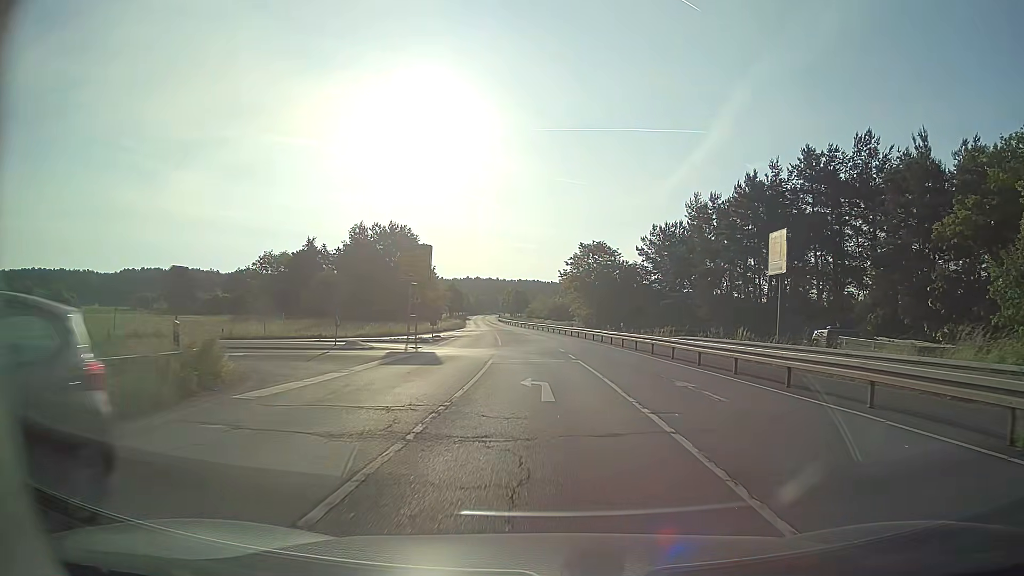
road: secondary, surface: asphalt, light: Day
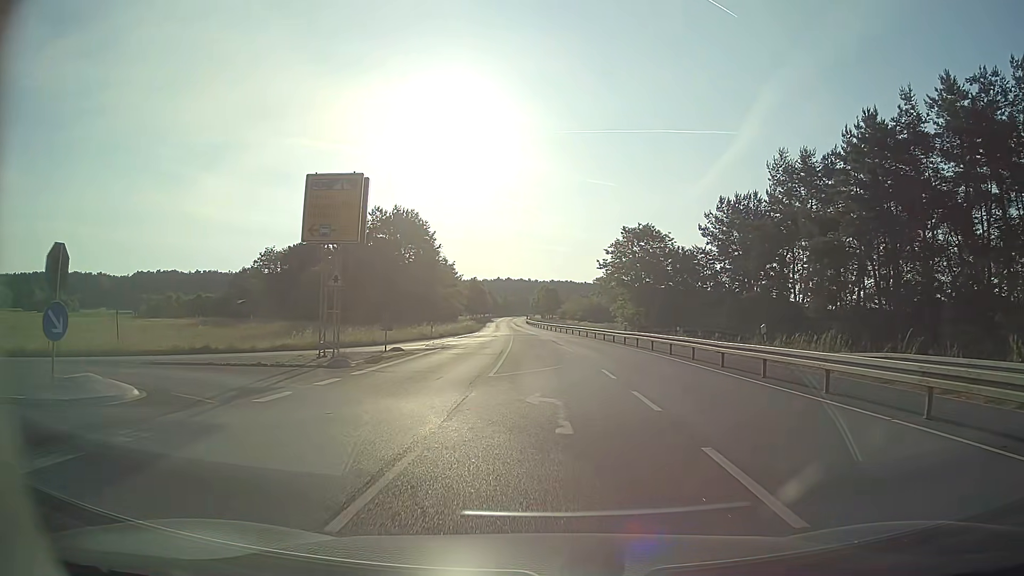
(-0.1, +20.9) m; -3°
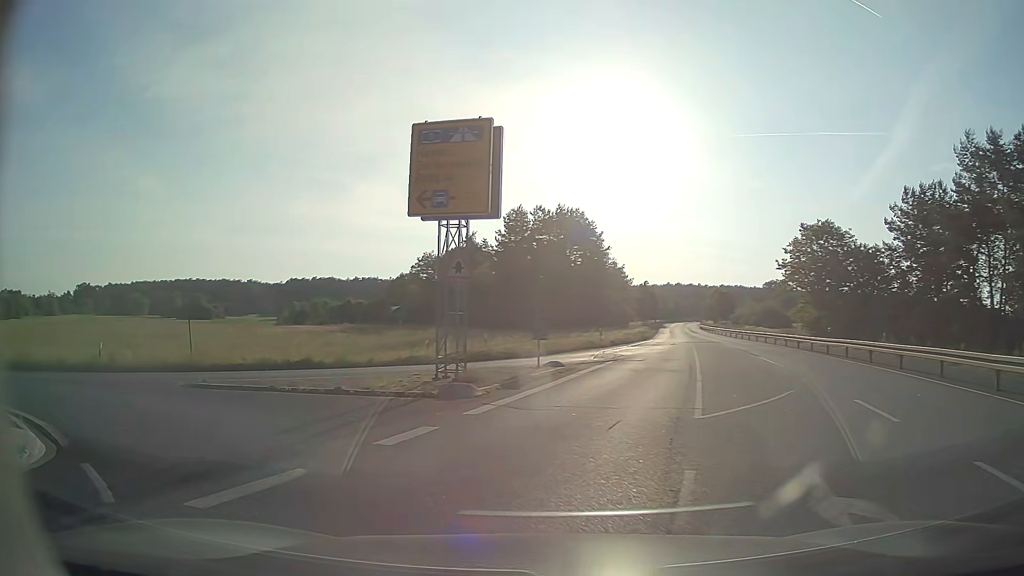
(-0.6, +6.6) m; -15°
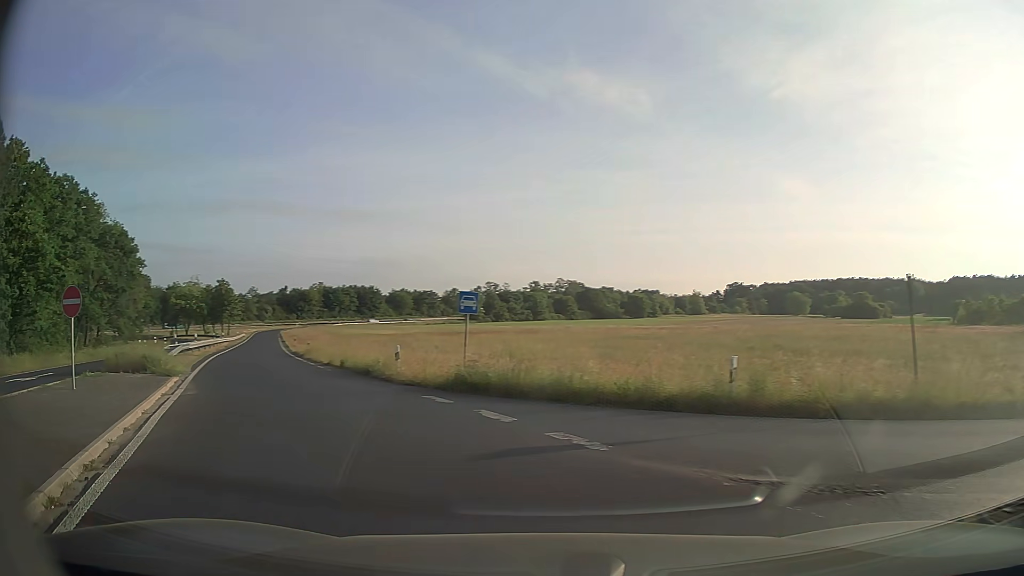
(-5.4, +10.4) m; -54°
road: trunk_link
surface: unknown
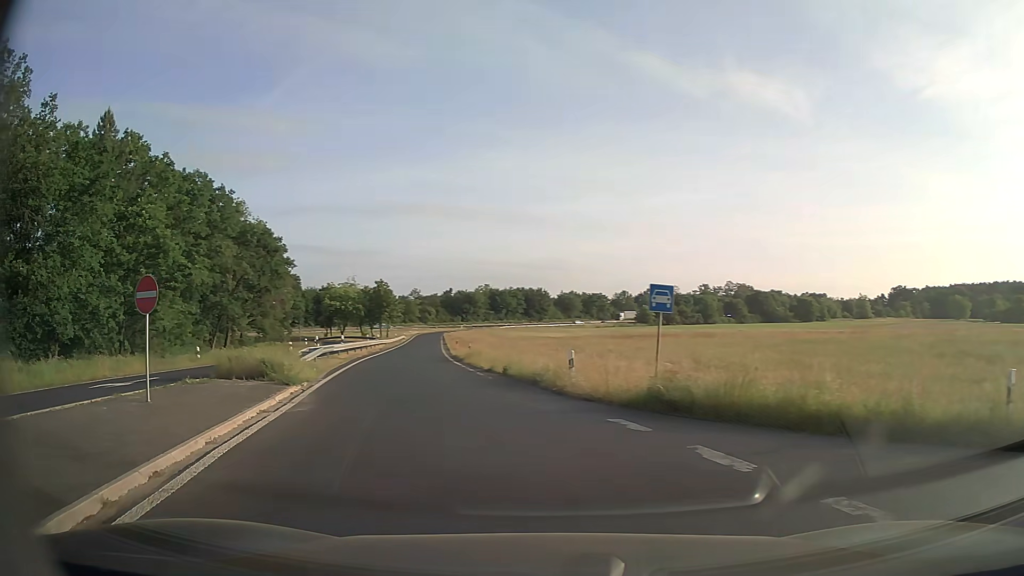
(-0.6, +3.6) m; -16°
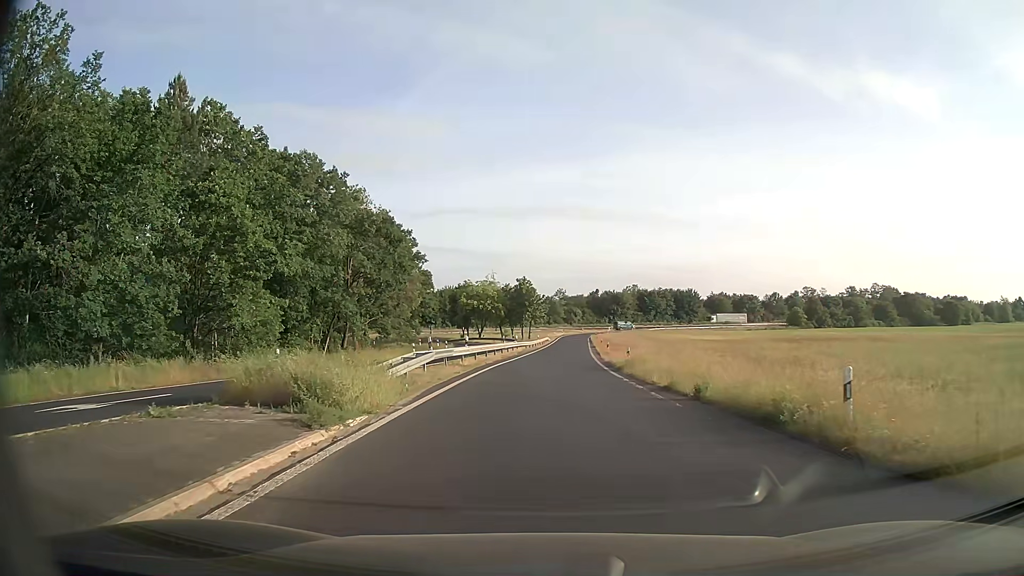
(-1.3, +8.7) m; -12°
